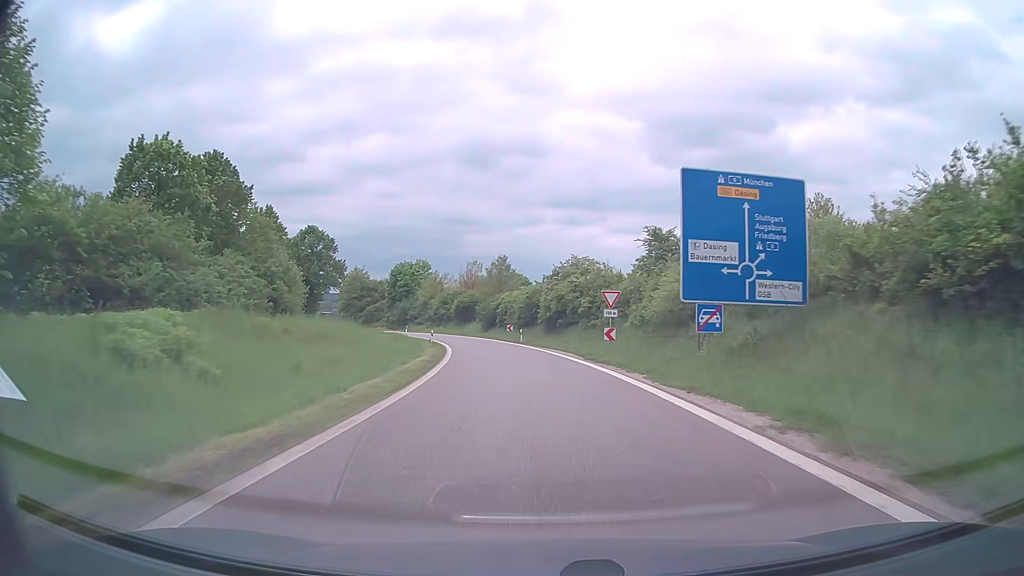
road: trunk_link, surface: asphalt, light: Day
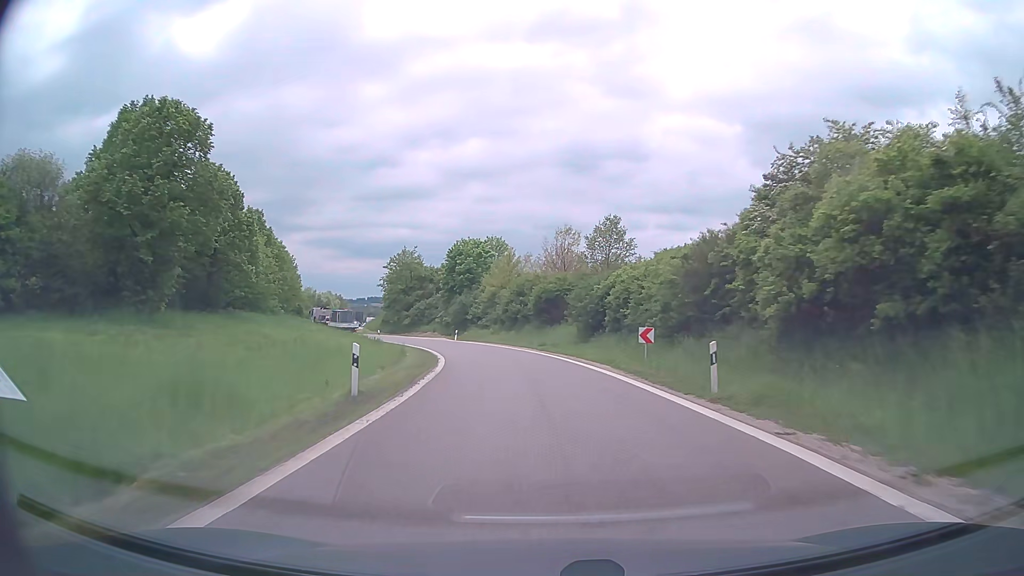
(-3.0, +39.5) m; -9°
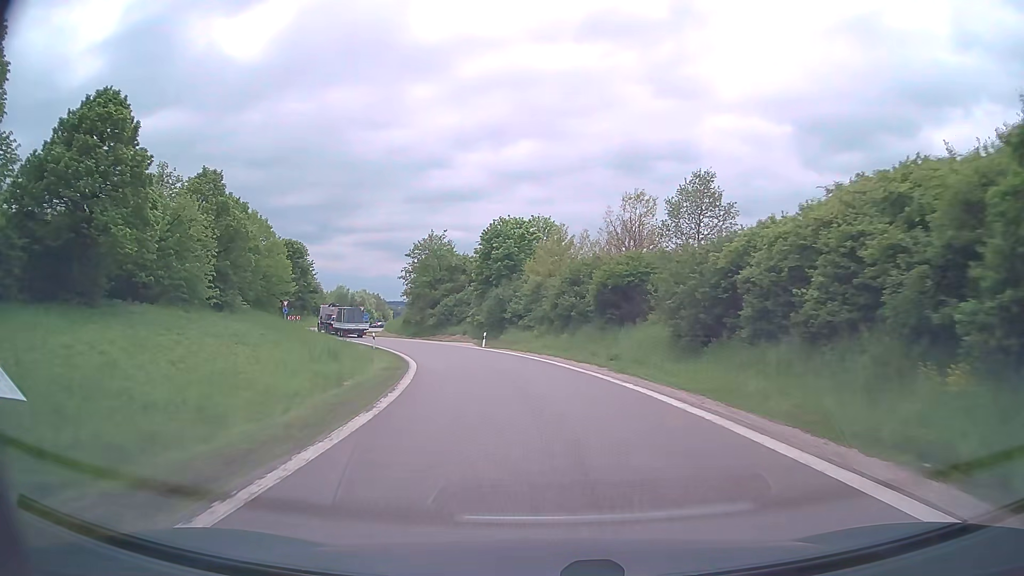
(-0.7, +18.4) m; -4°
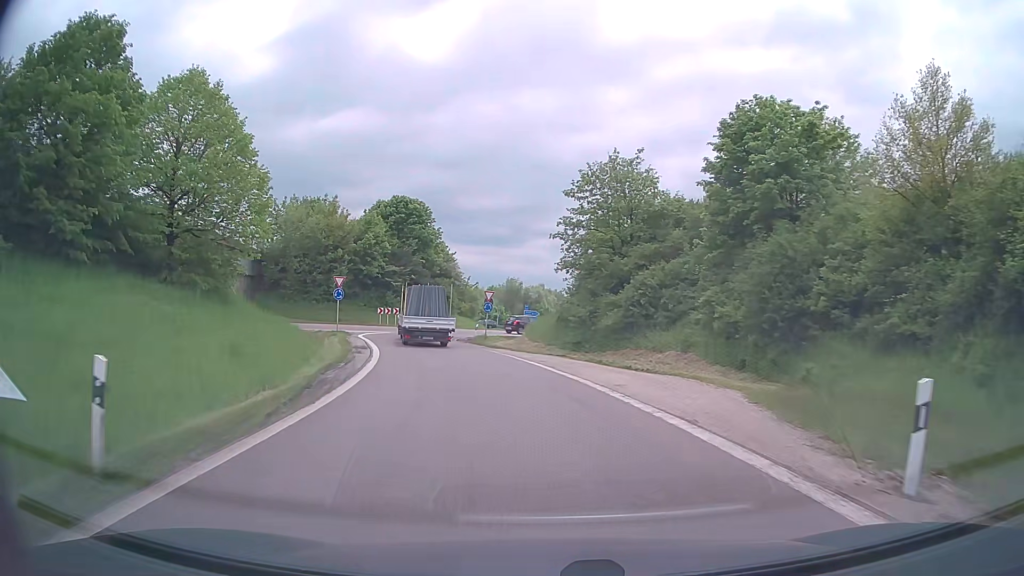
(-5.0, +37.8) m; -17°
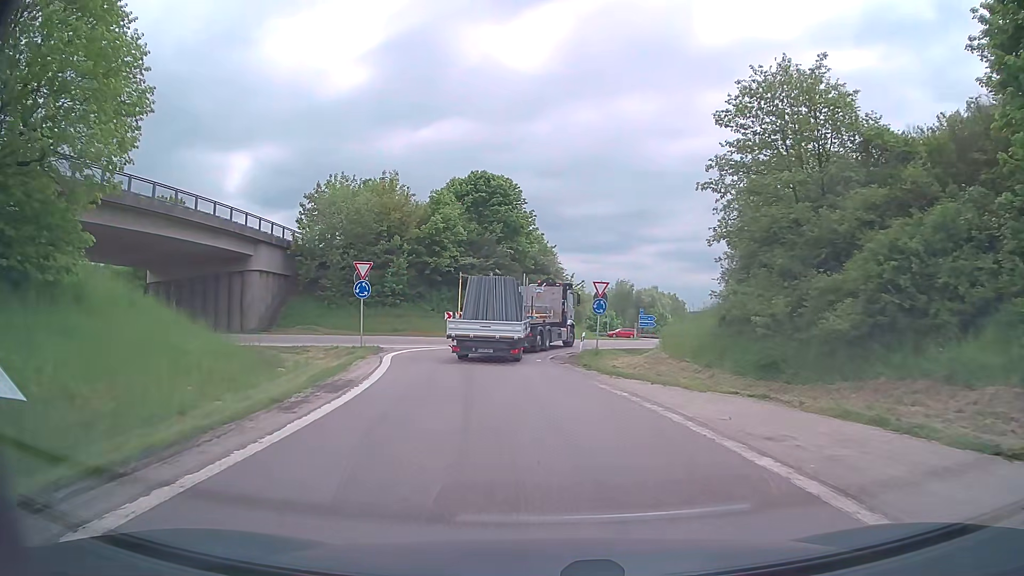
(-1.3, +16.3) m; -9°
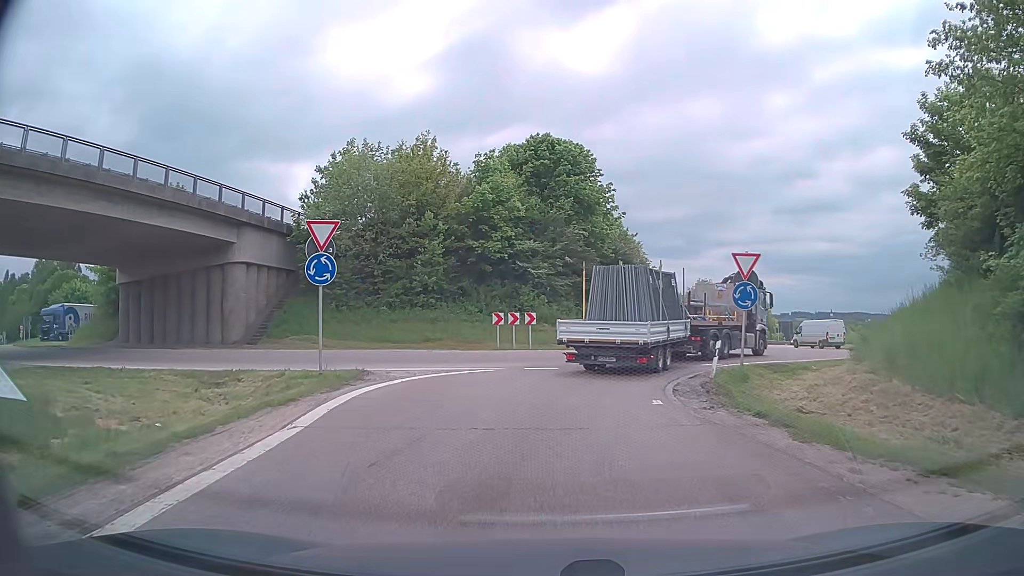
(-0.9, +13.0) m; -6°
